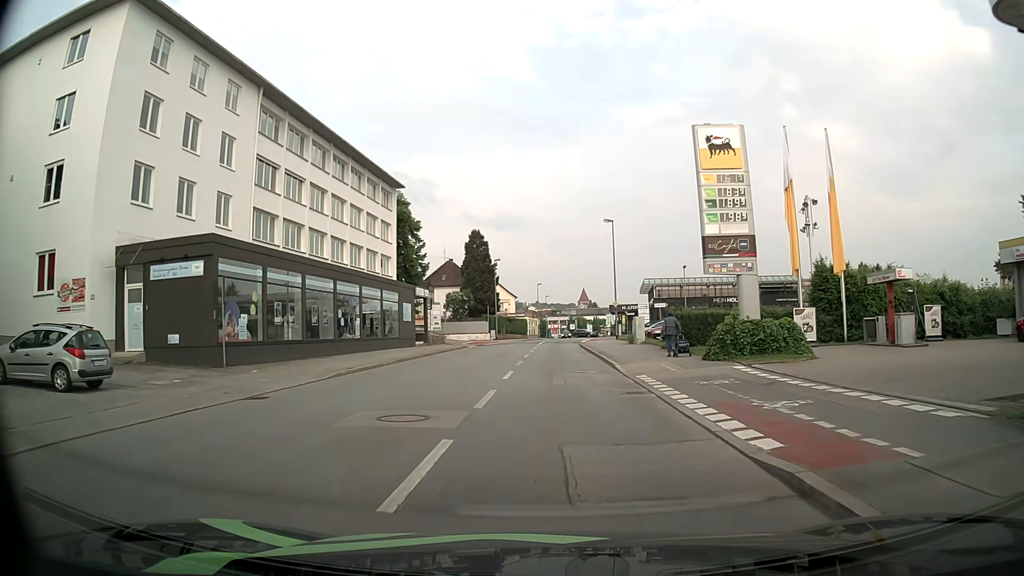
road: tertiary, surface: asphalt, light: Day
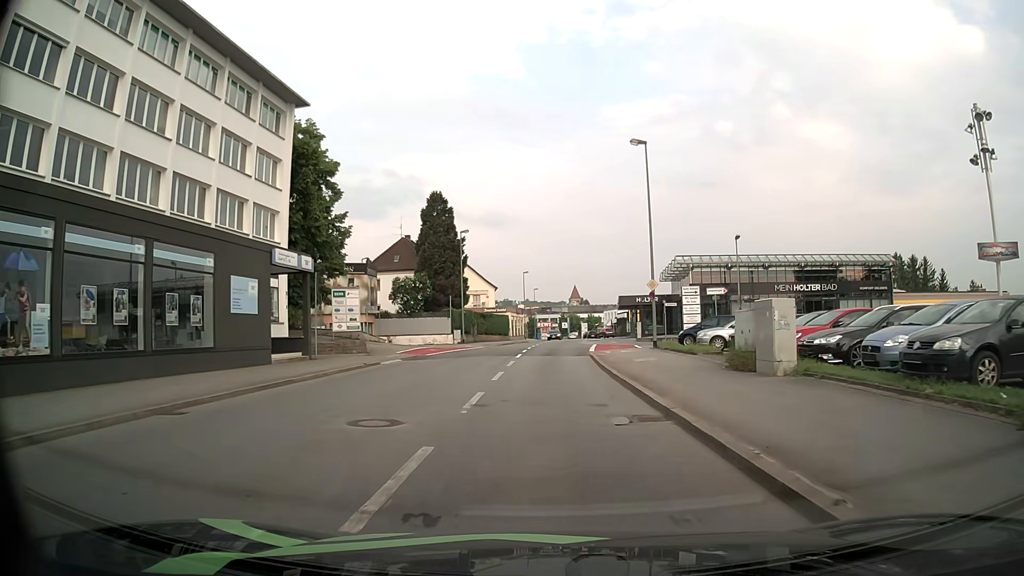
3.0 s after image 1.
(+0.4, +24.7) m; +2°
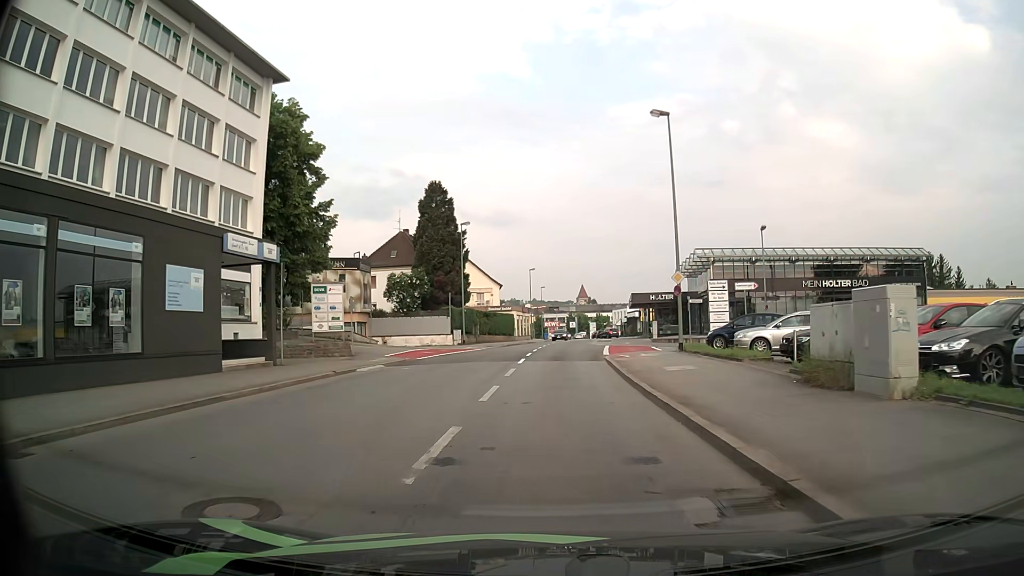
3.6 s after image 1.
(0.0, +4.6) m; -1°
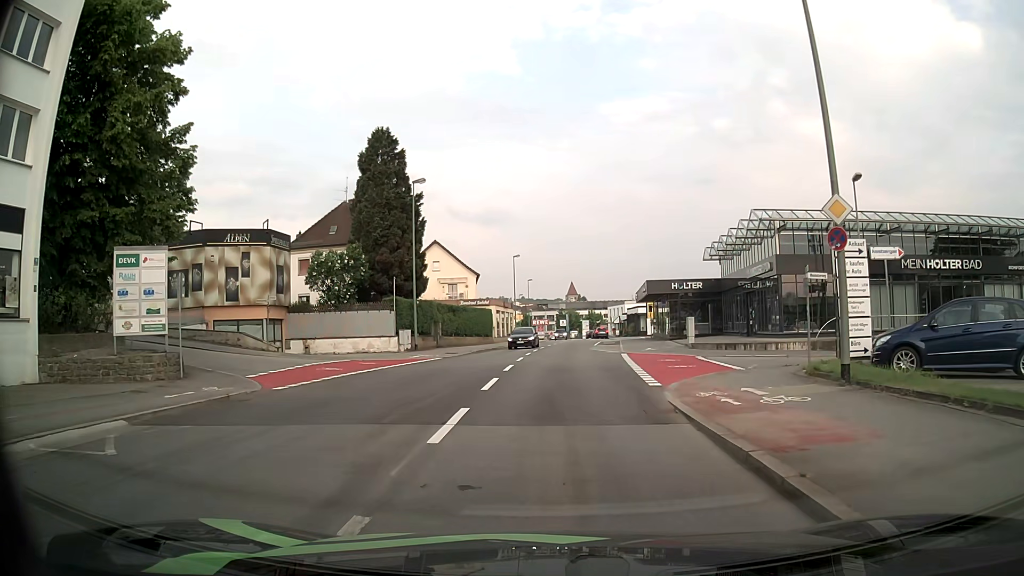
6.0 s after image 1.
(+0.1, +16.3) m; +1°
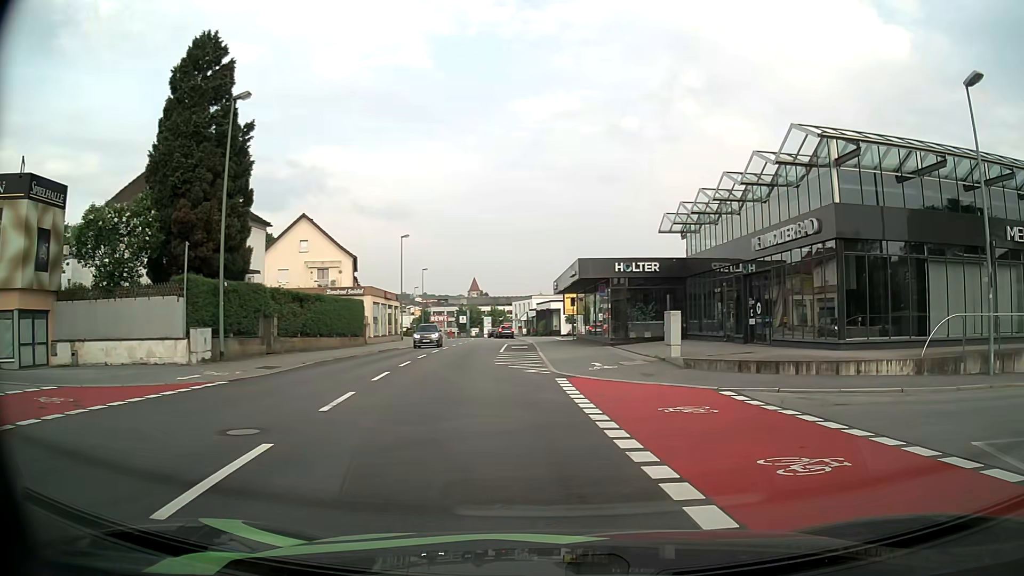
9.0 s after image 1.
(+0.5, +15.0) m; +9°
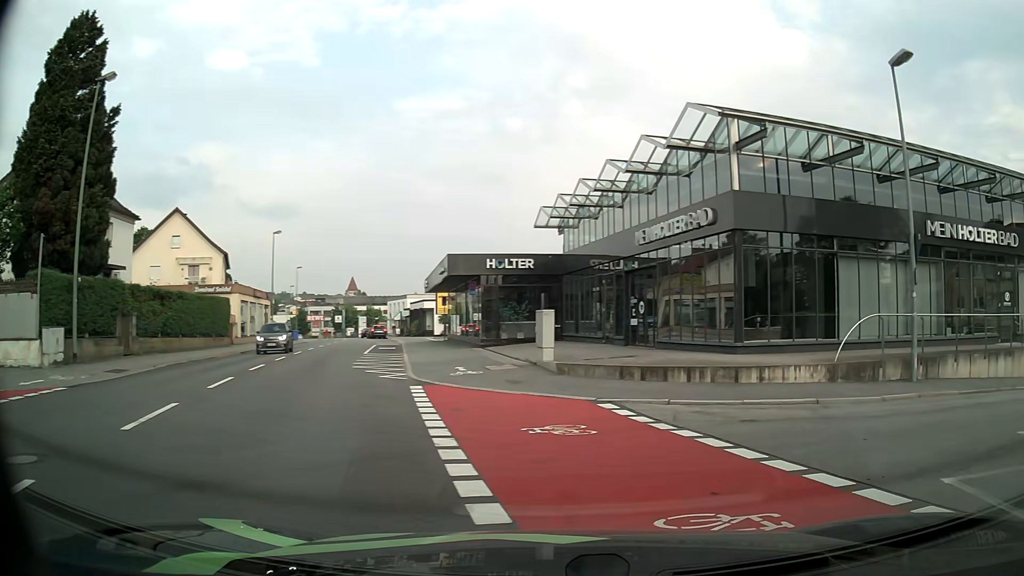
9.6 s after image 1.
(+0.1, +2.1) m; +8°
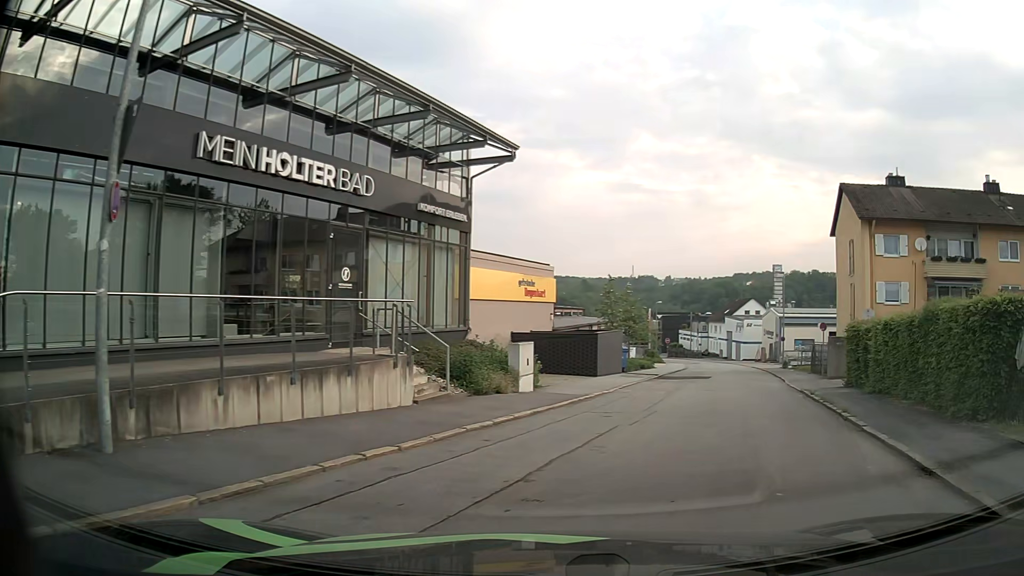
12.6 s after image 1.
(+4.8, +8.3) m; +58°
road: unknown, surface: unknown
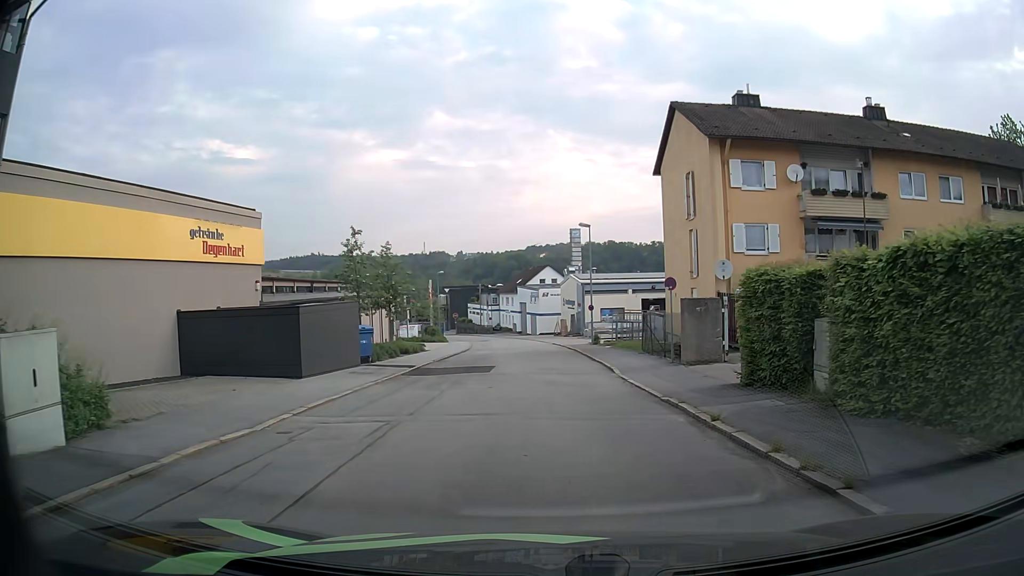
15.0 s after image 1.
(+2.8, +11.5) m; +19°
